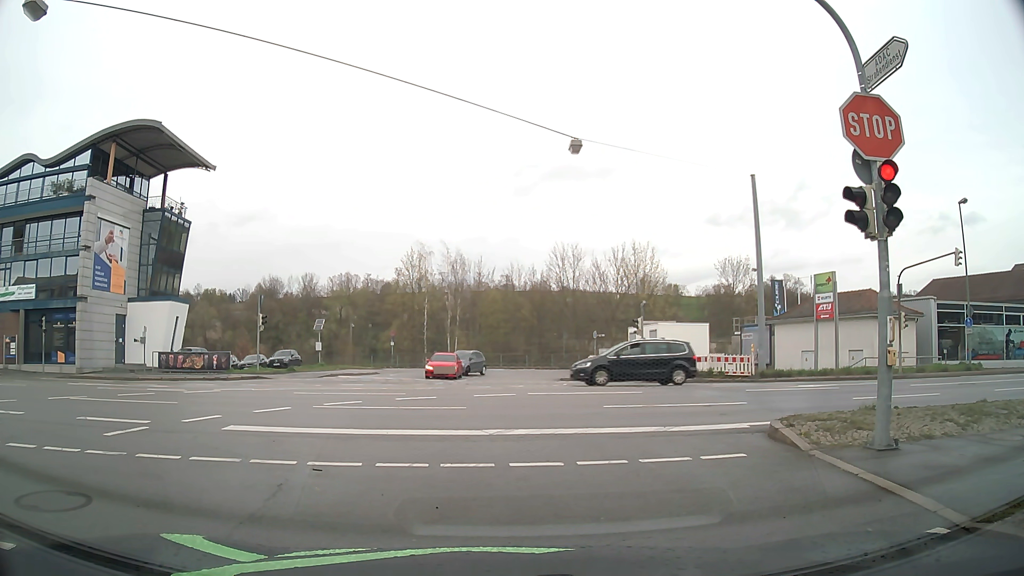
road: tertiary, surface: asphalt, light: Day
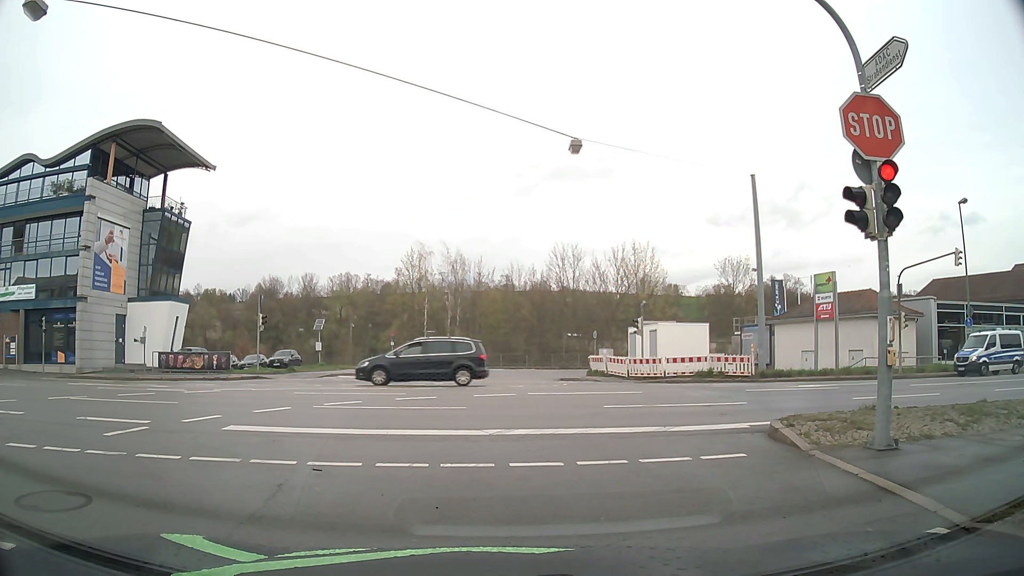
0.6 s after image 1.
(0.0, 0.0) m; 0°
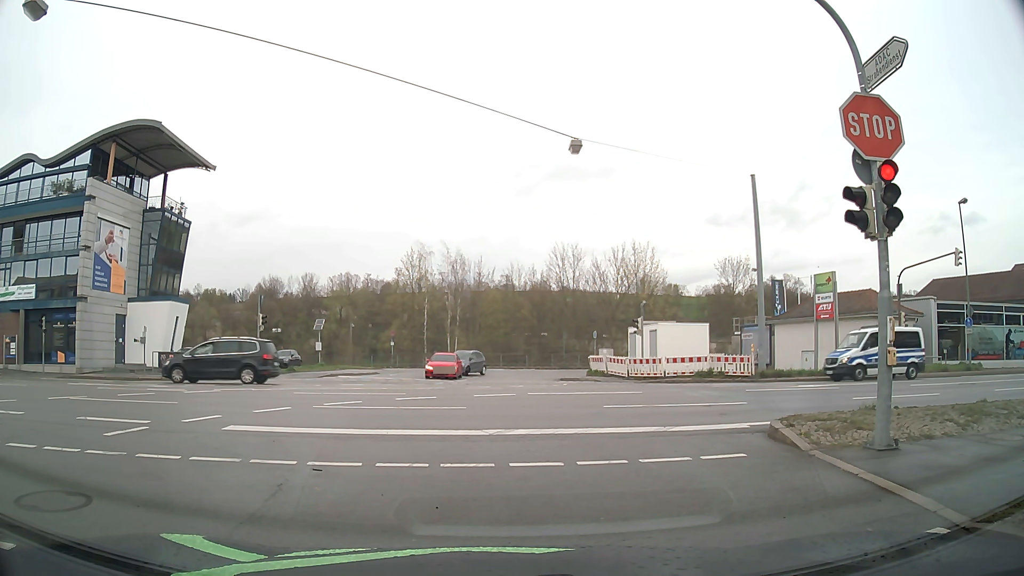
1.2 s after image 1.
(0.0, 0.0) m; 0°
(-1, +10) (-3, +20) (-11, +25) (-21, +25) (-31, +25) (-41, +24) (-51, +23) (-61, +23) (-71, +22) (-81, +22) m
